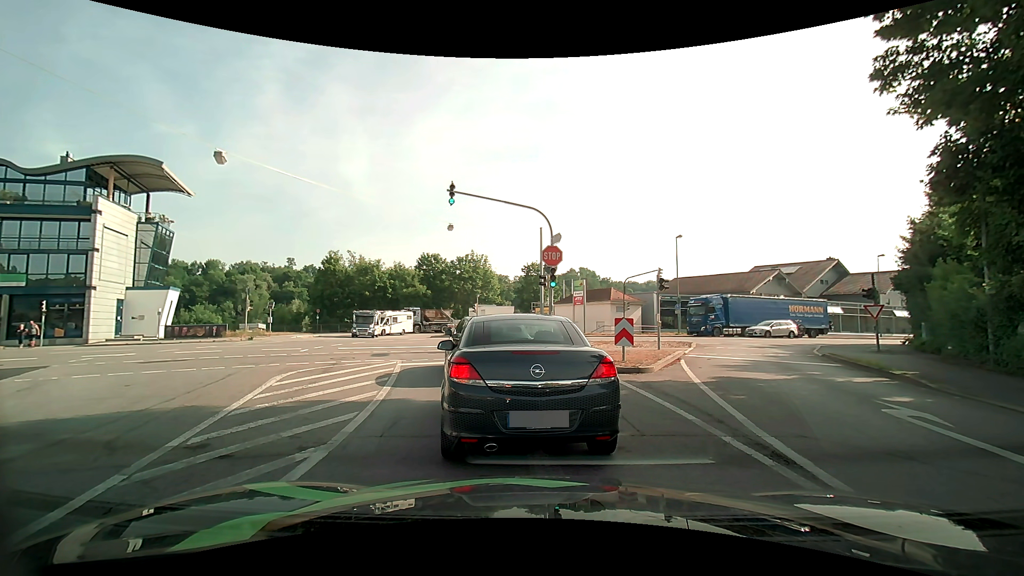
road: tertiary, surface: asphalt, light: Day
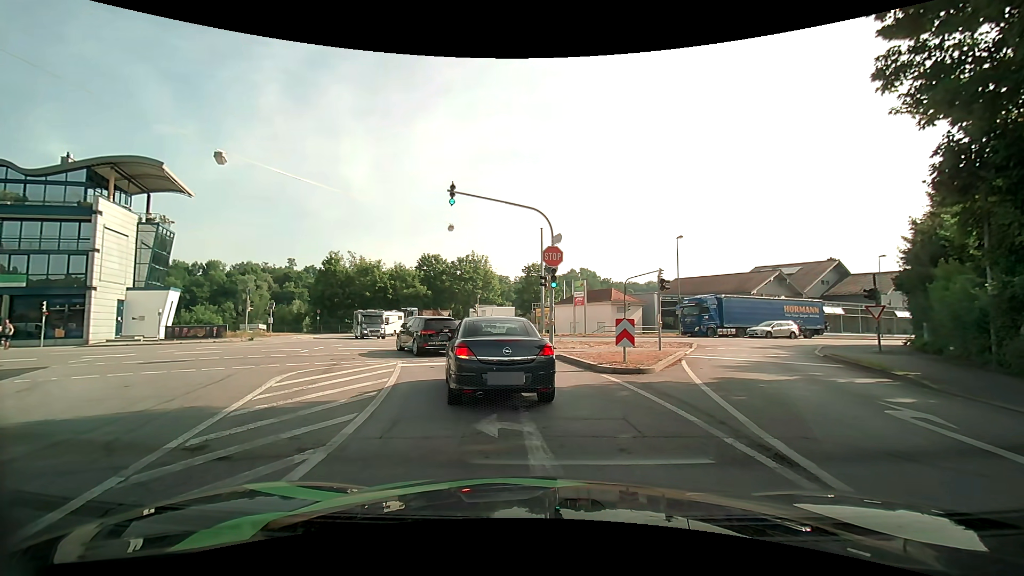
(0.0, 0.0) m; 0°
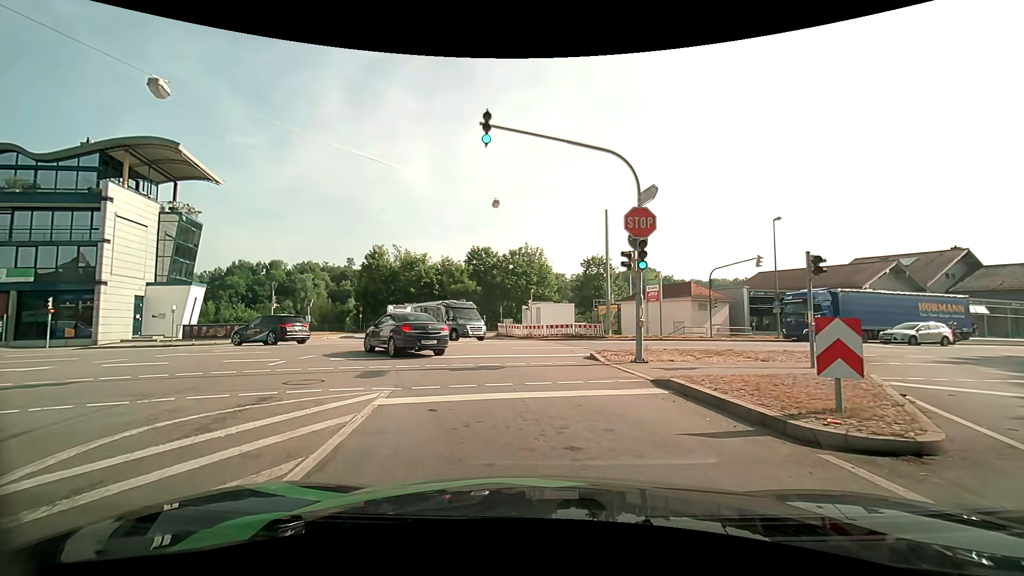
(-0.8, +7.1) m; -9°
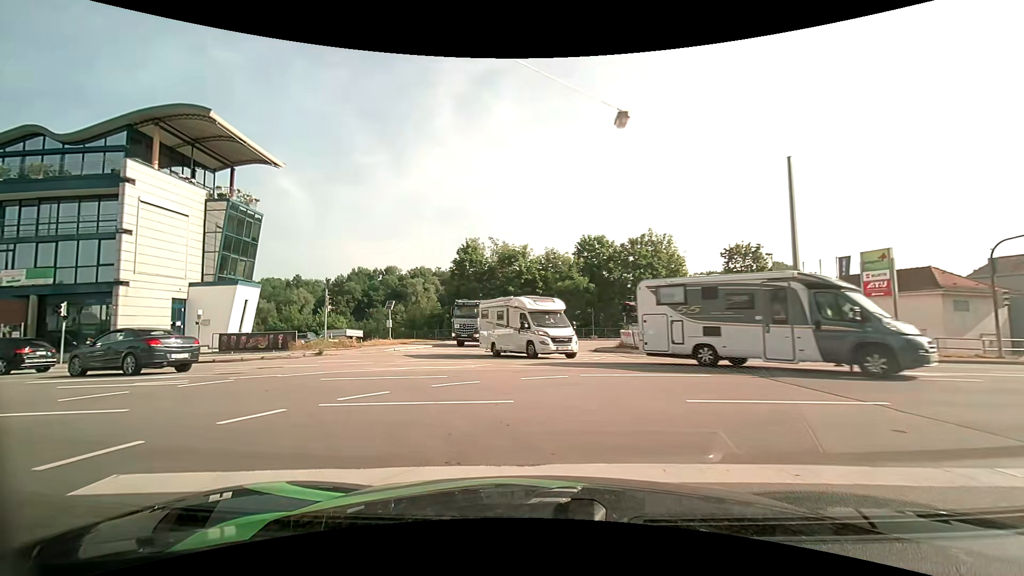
(-1.2, +11.6) m; -13°
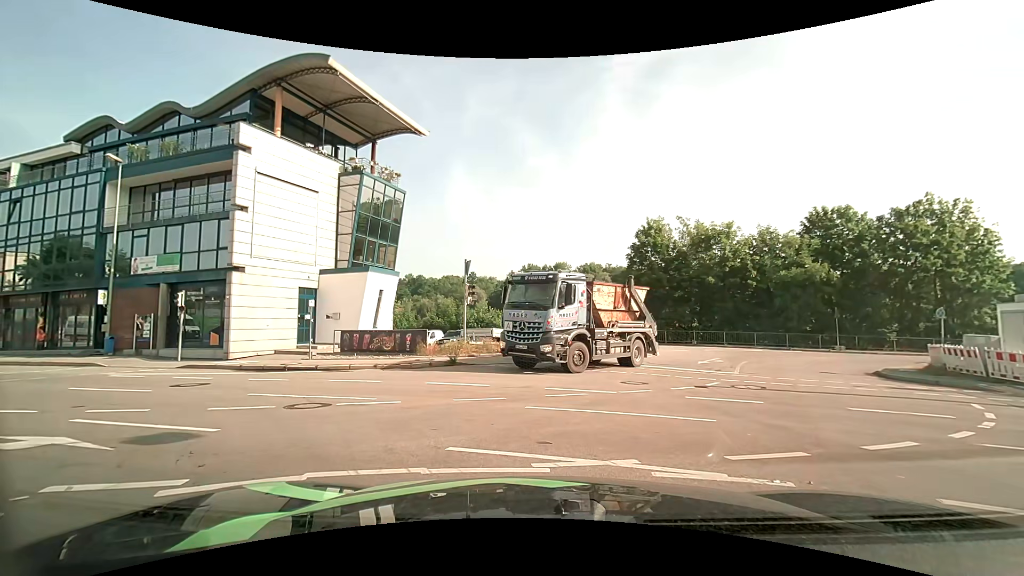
(-1.6, +9.1) m; -19°
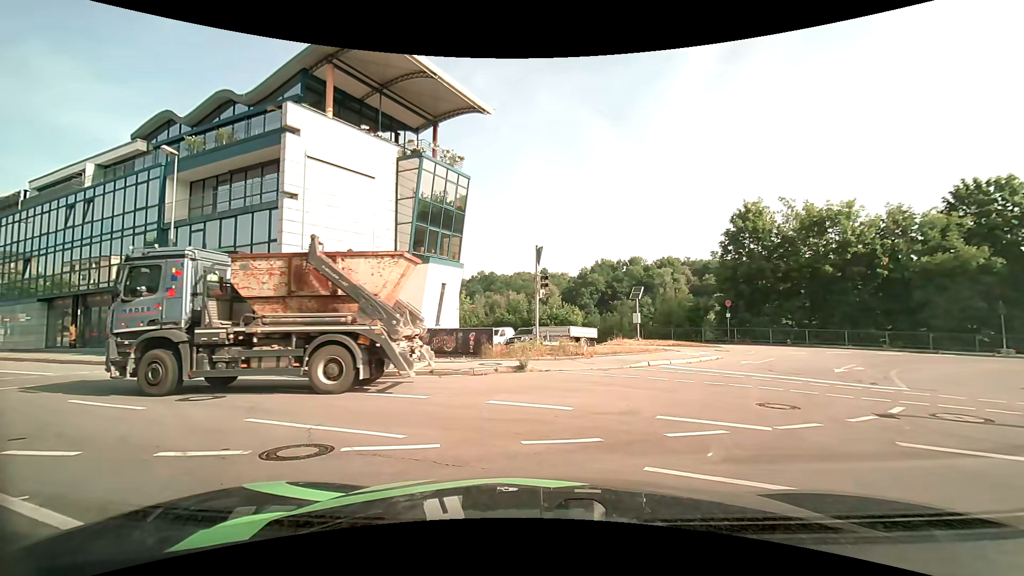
(-0.2, +3.4) m; -9°
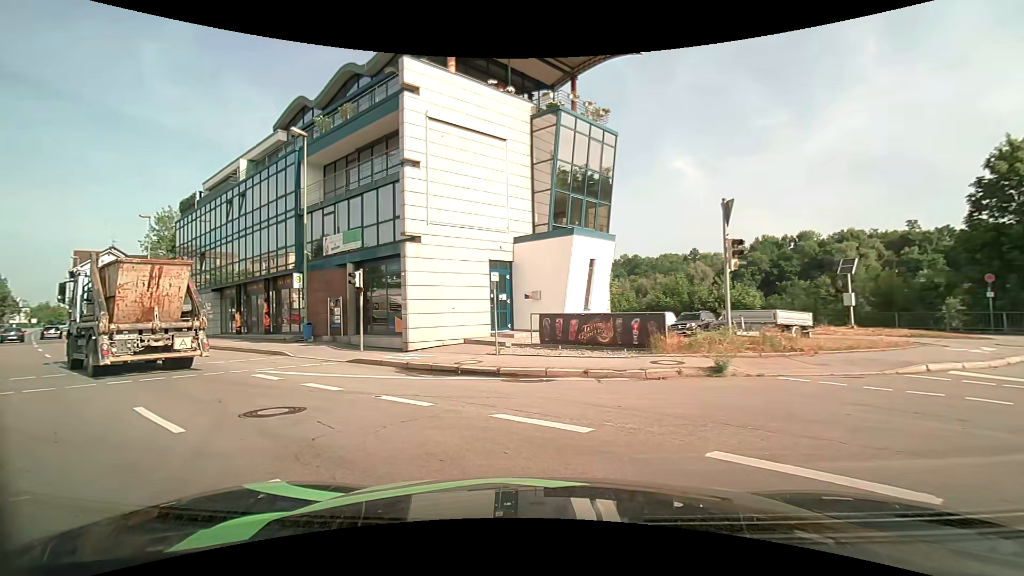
(-0.5, +4.4) m; -14°
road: primary
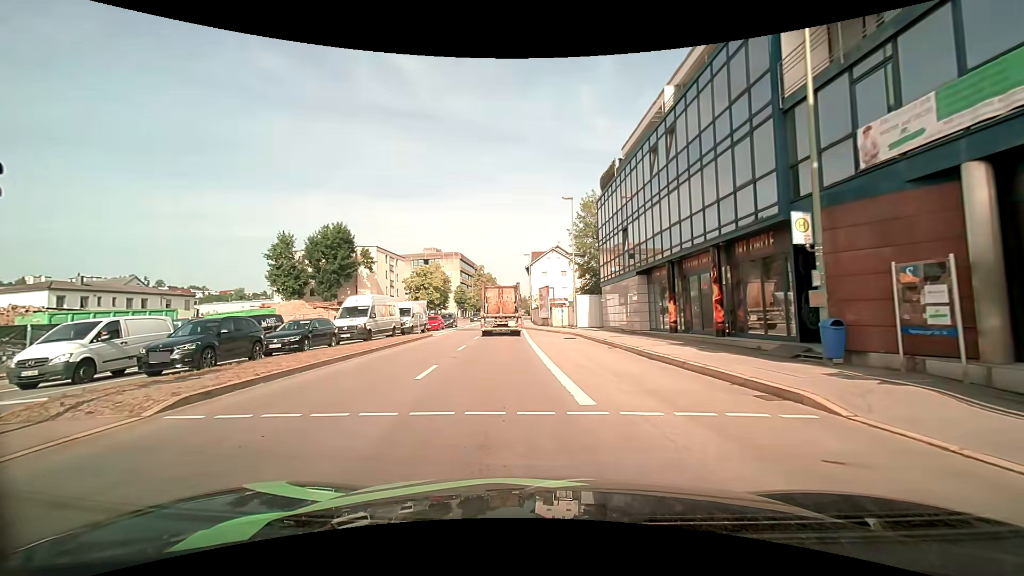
(-6.4, +11.9) m; -47°
(-1, +10) (-1, +20) (-2, +30) (-3, +40) (-3, +50) (-4, +60) (-4, +70) (-5, +80) (-5, +90) (-5, +100) m
